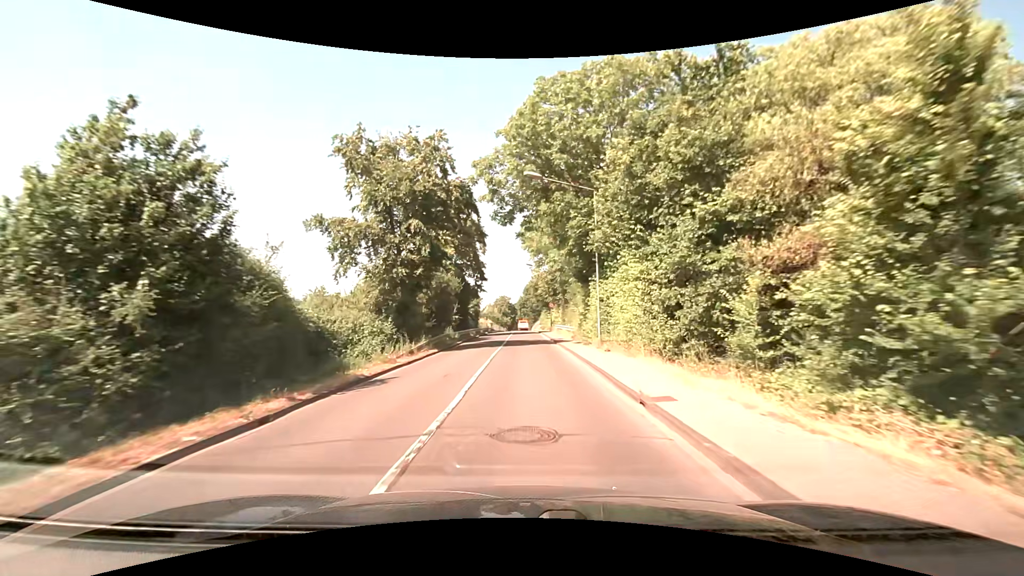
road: unclassified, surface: asphalt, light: Day
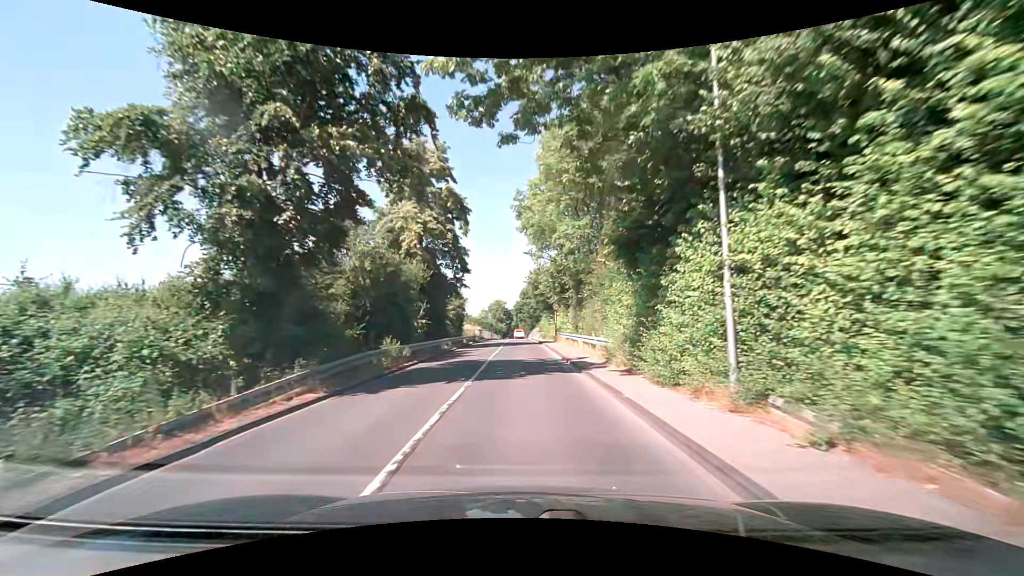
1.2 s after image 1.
(0.0, +13.8) m; 0°
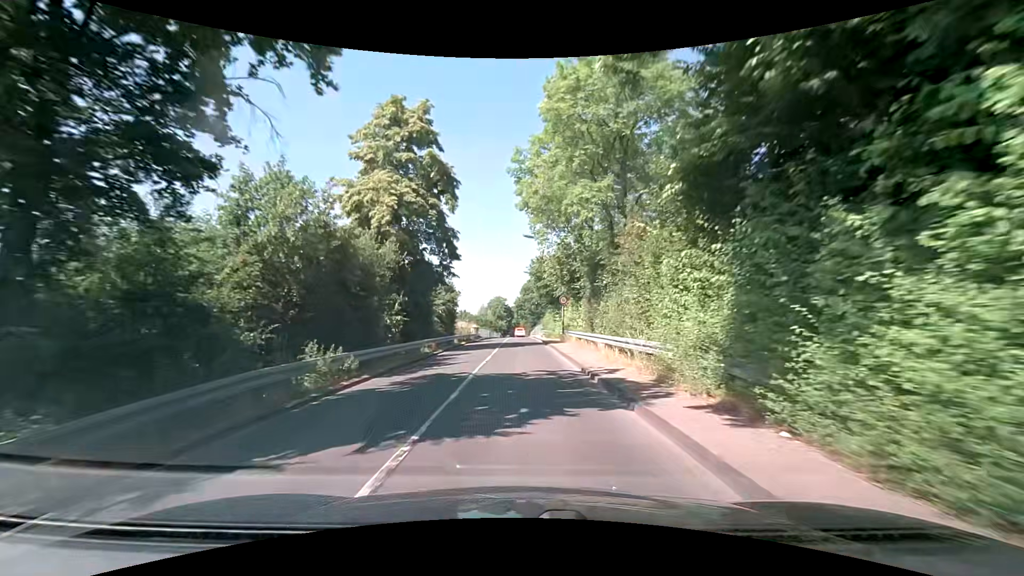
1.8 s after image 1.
(0.0, +6.8) m; 0°
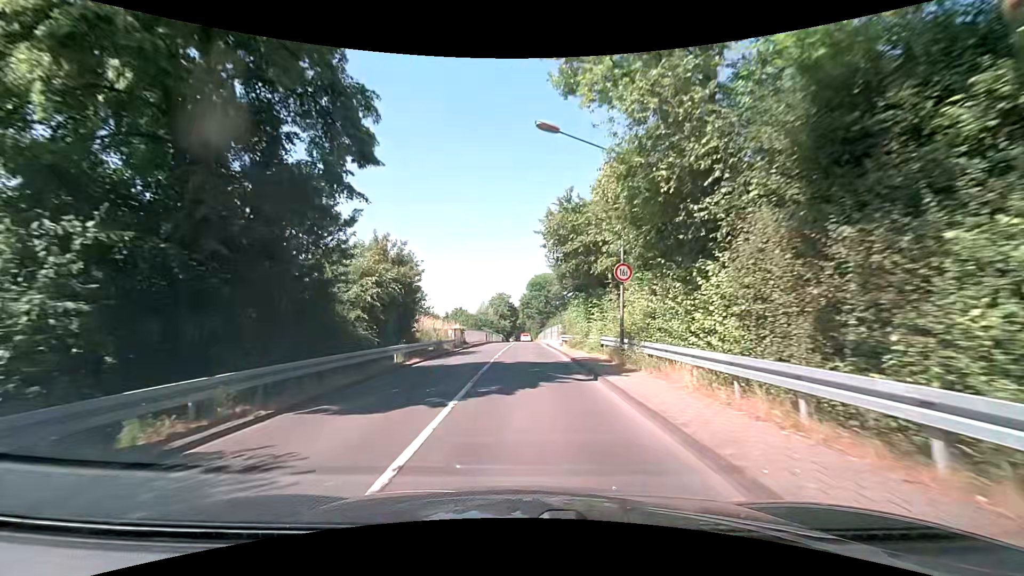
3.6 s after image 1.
(-0.1, +19.8) m; -1°
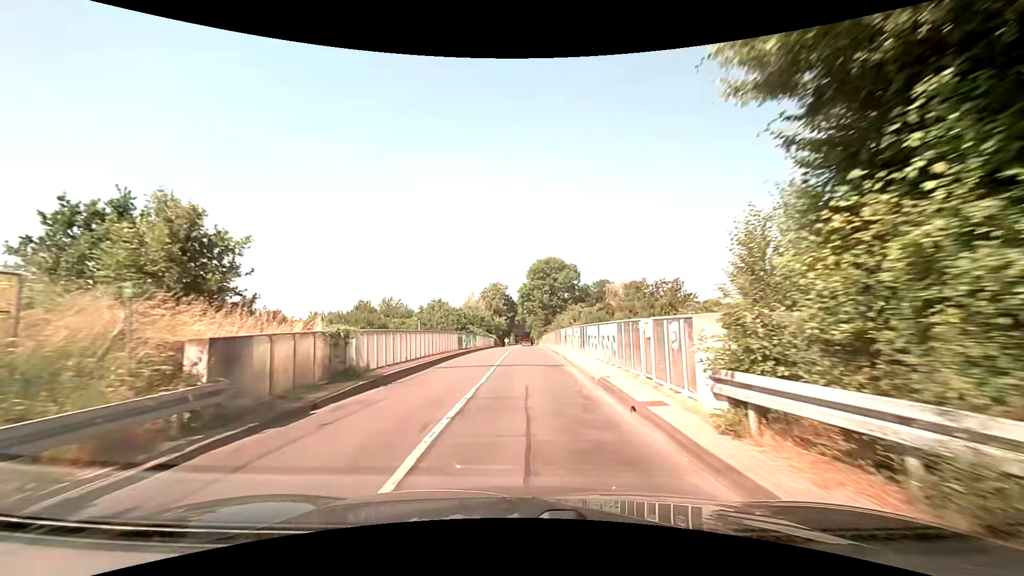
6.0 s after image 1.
(+0.1, +26.8) m; 0°
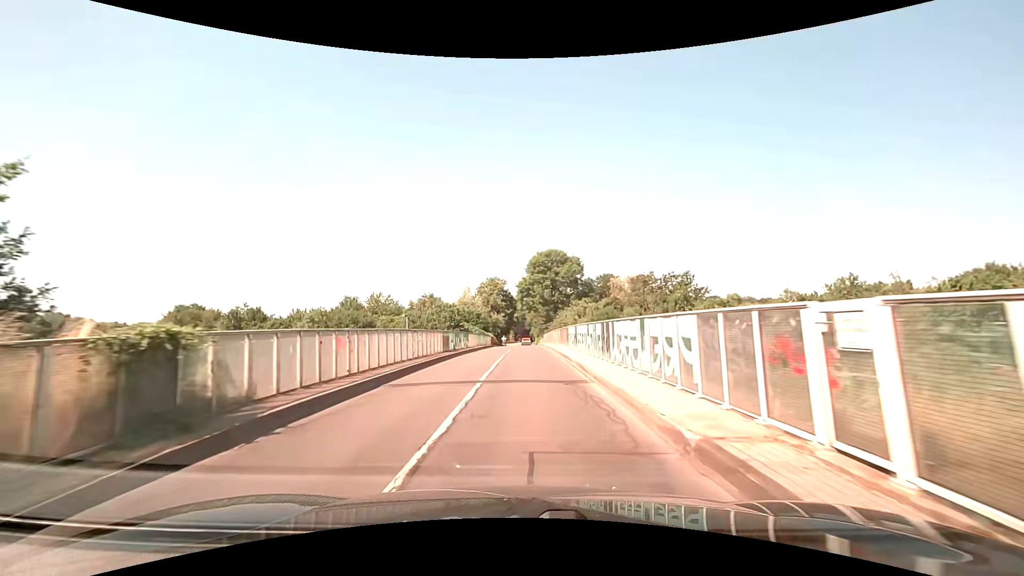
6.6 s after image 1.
(0.0, +6.8) m; +1°
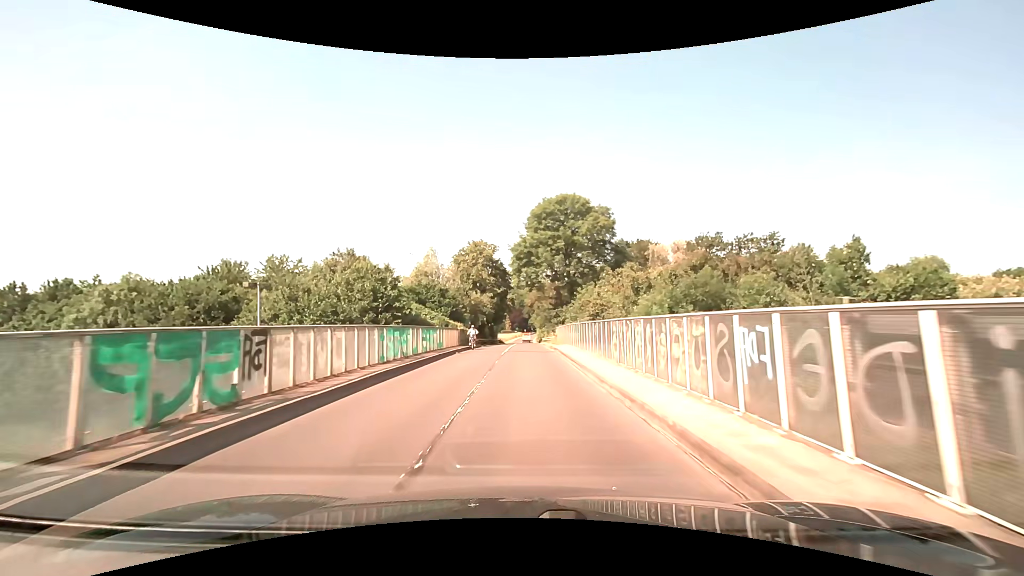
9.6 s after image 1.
(-0.2, +34.0) m; 0°
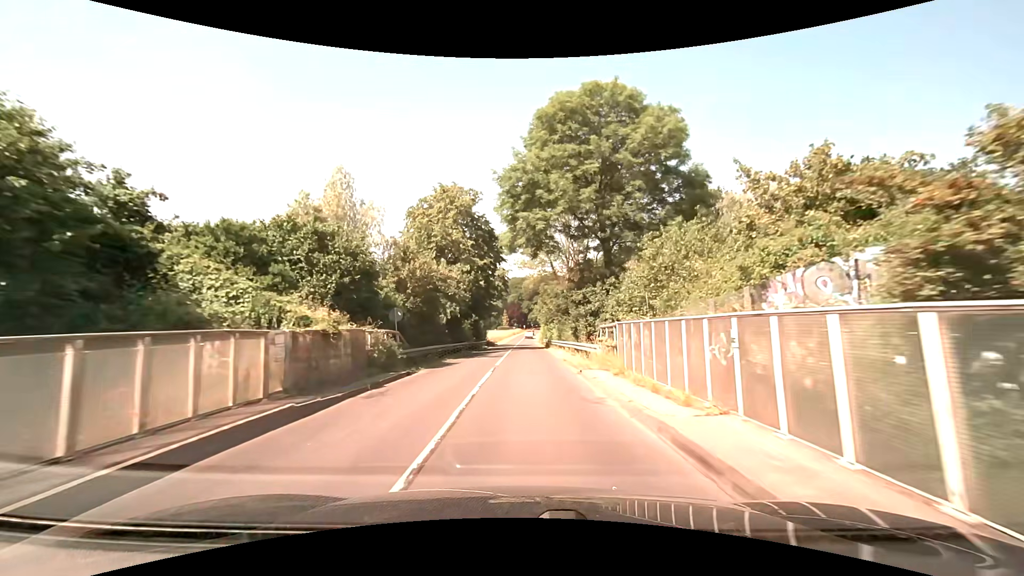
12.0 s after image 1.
(+0.1, +27.8) m; 0°
(0, +10) (0, +20) (0, +30) (0, +40) (0, +50) (0, +60) (0, +70) (0, +80) (0, +90) (+1, +100) m
